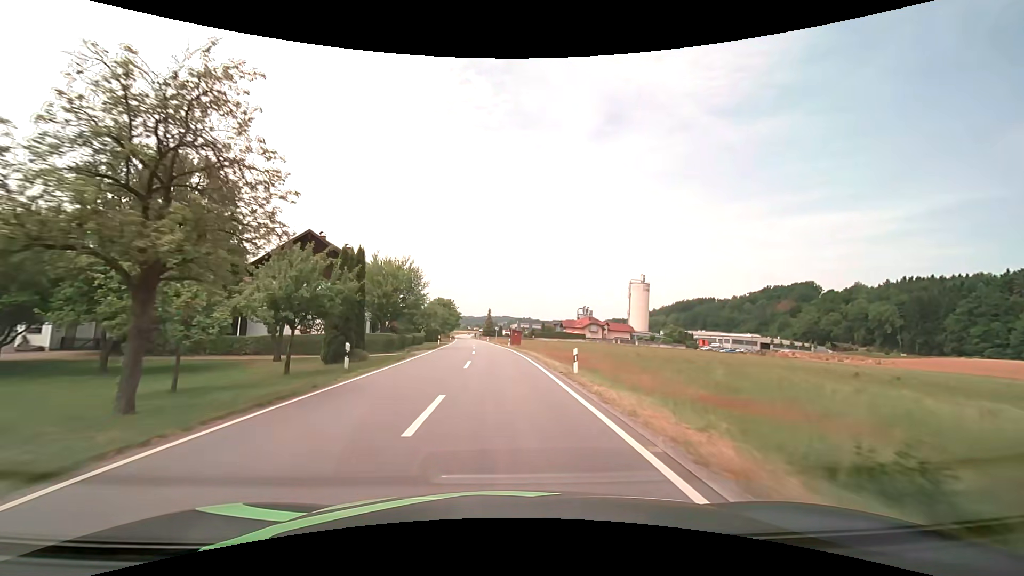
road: secondary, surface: asphalt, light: Day
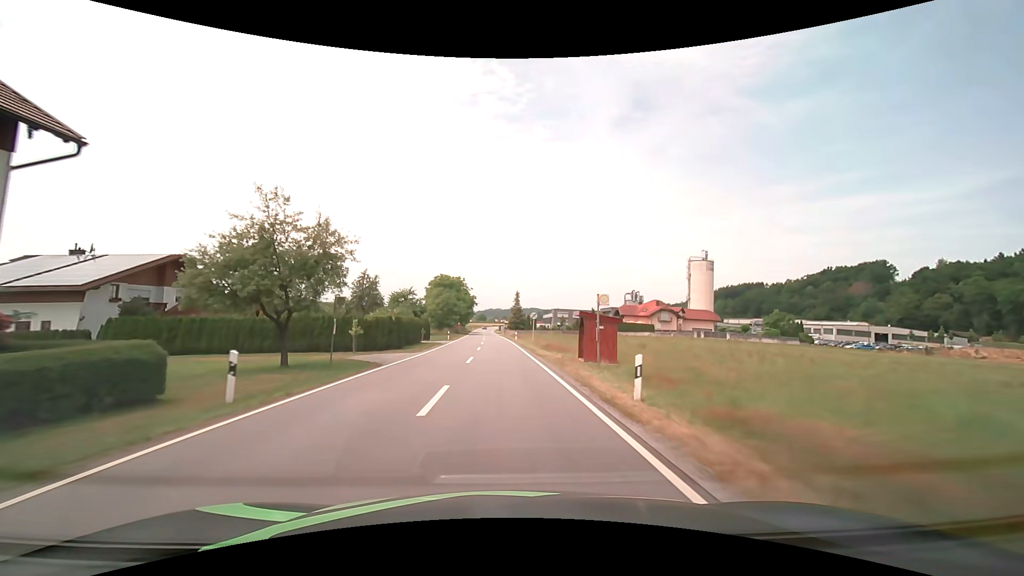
(-1.7, +46.8) m; -3°
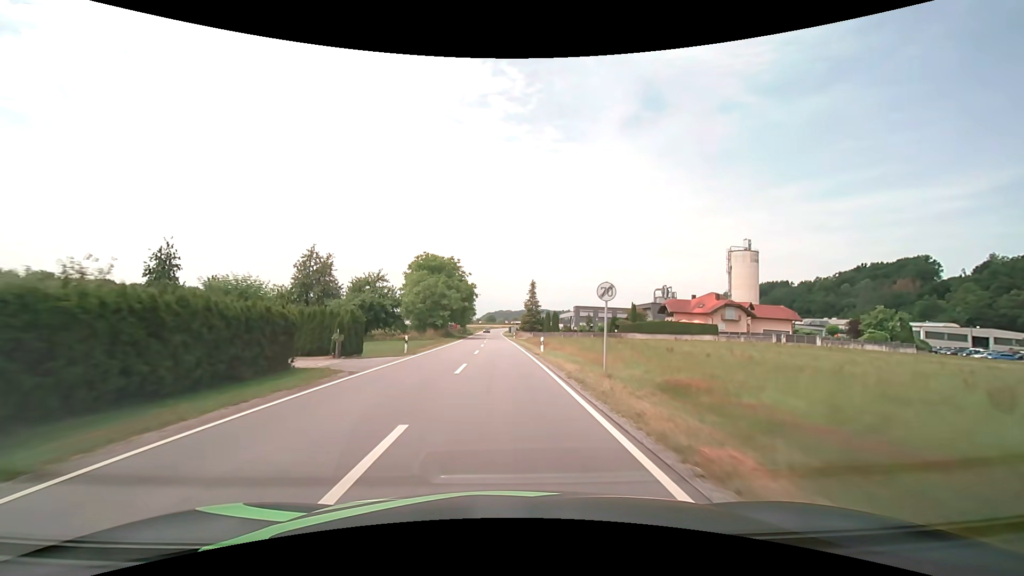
(-0.4, +29.0) m; -1°
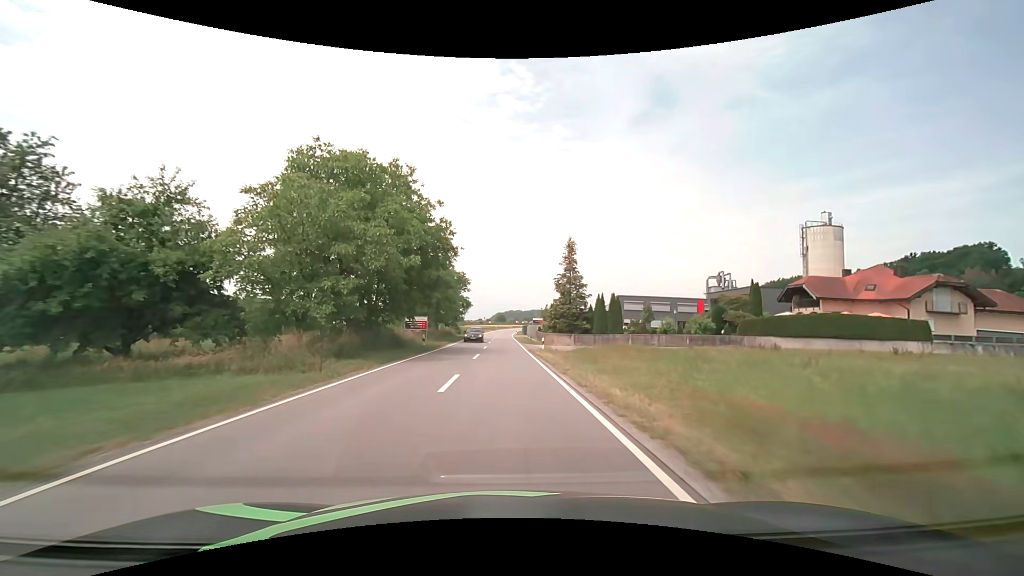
(-0.5, +40.4) m; -1°
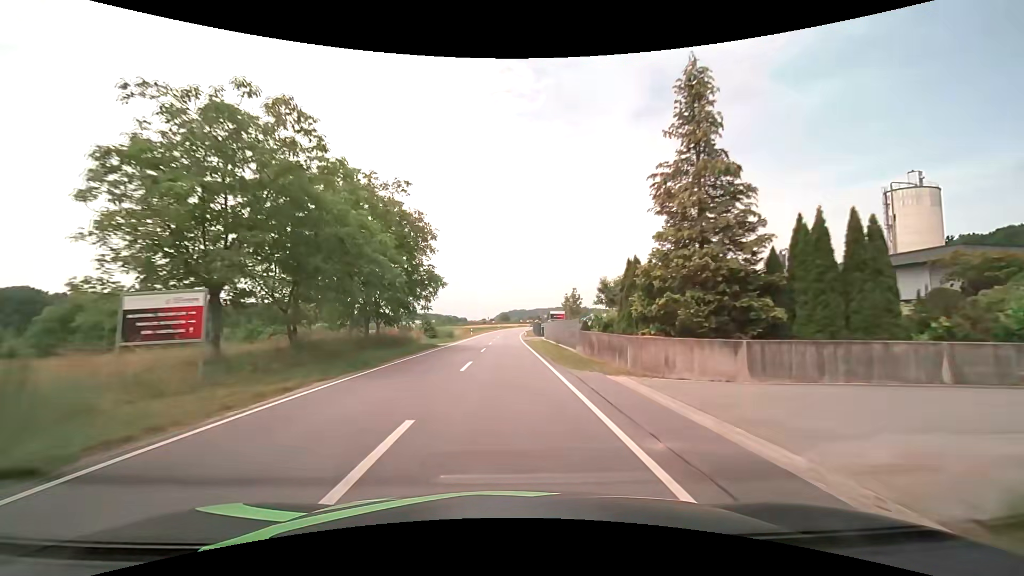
(-0.1, +31.6) m; 0°
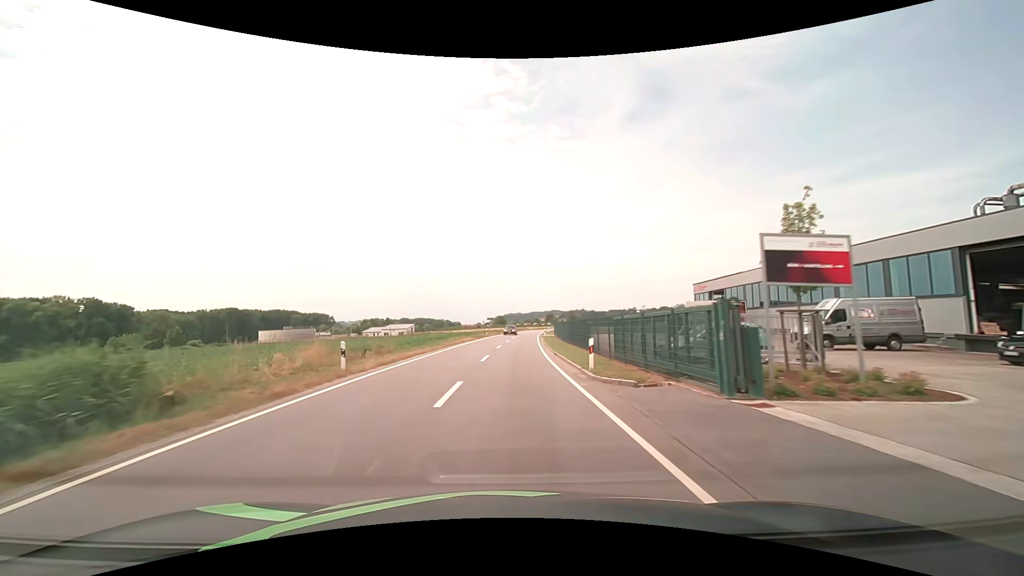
(-0.1, +54.8) m; 0°
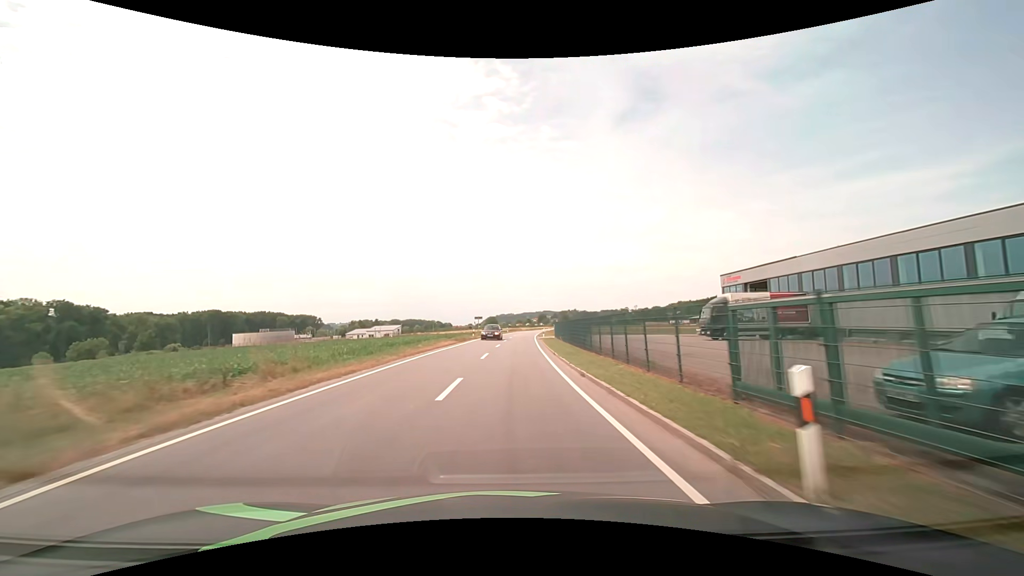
(+0.1, +11.2) m; +1°
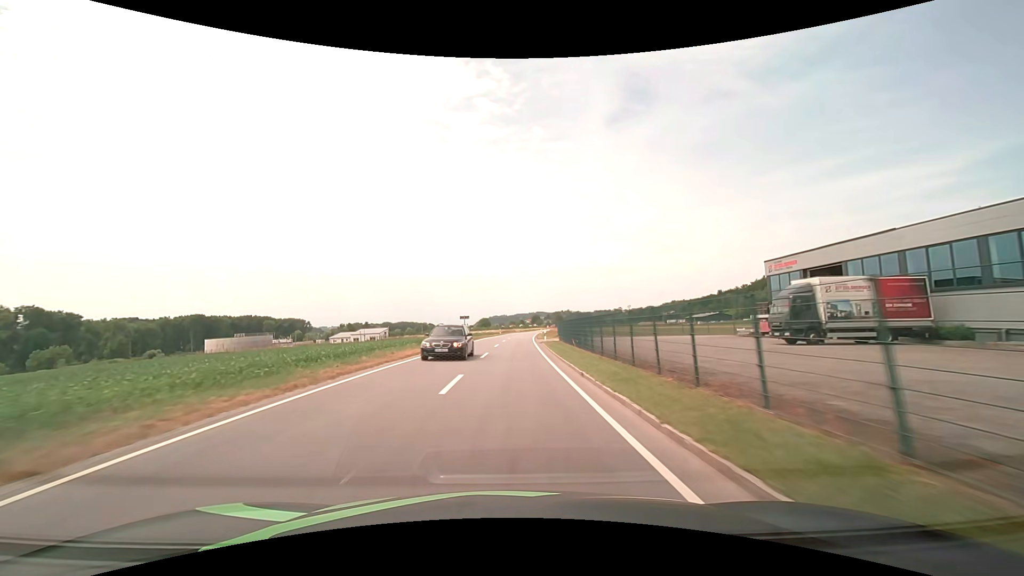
(+0.1, +11.3) m; +1°
(0, +10) (0, +20) (+1, +30) (+1, +40) (+1, +50) (+2, +60) (+2, +70) (+3, +80) (+4, +90) (+4, +100) m
